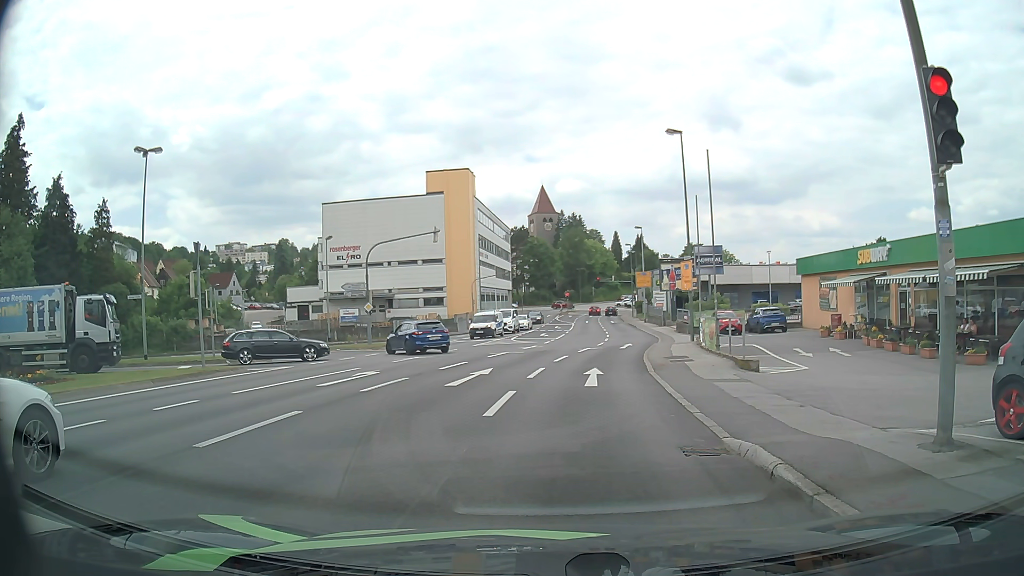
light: Day
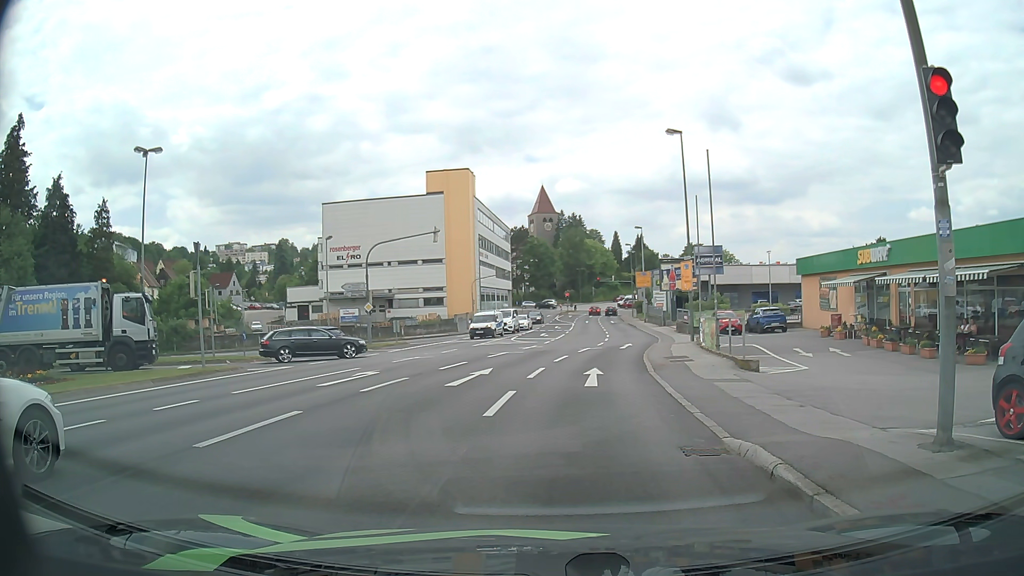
(0.0, 0.0) m; 0°
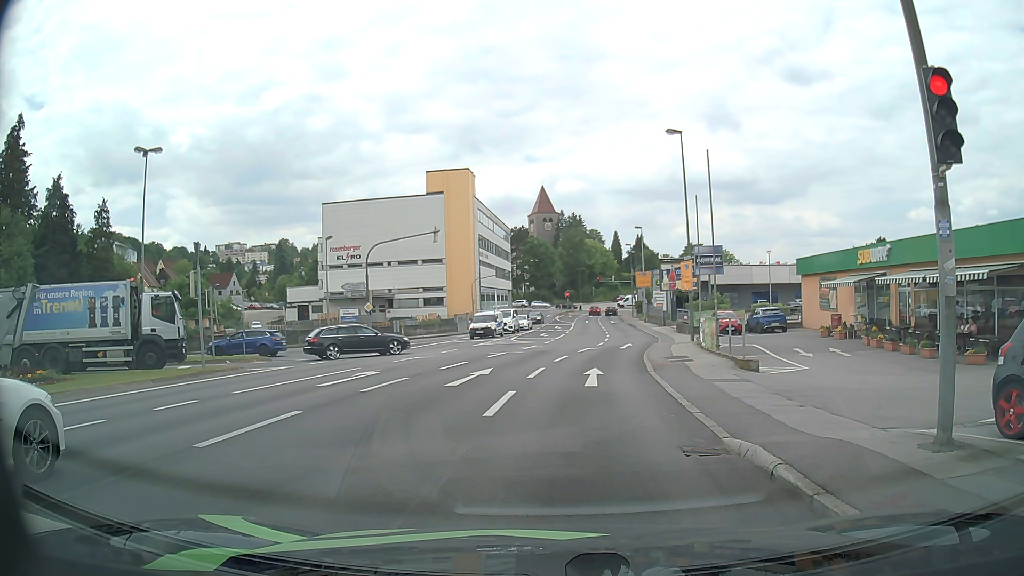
(0.0, 0.0) m; 0°
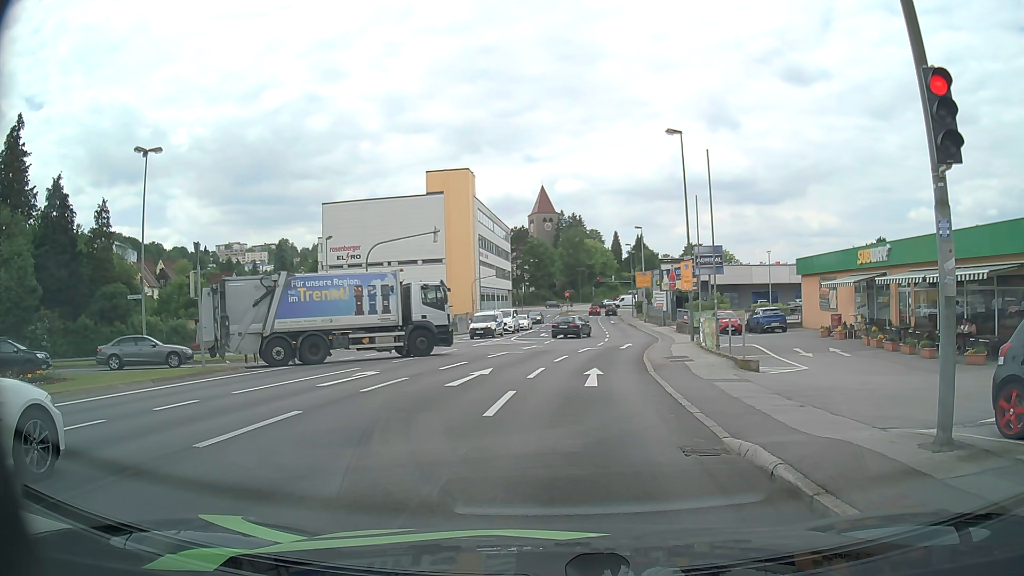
(0.0, 0.0) m; 0°
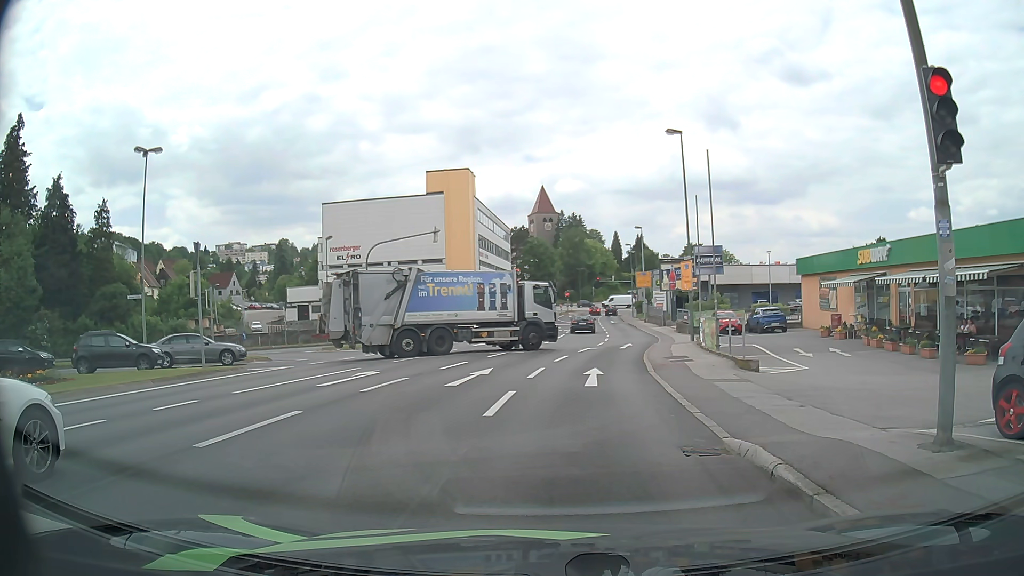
(0.0, 0.0) m; 0°
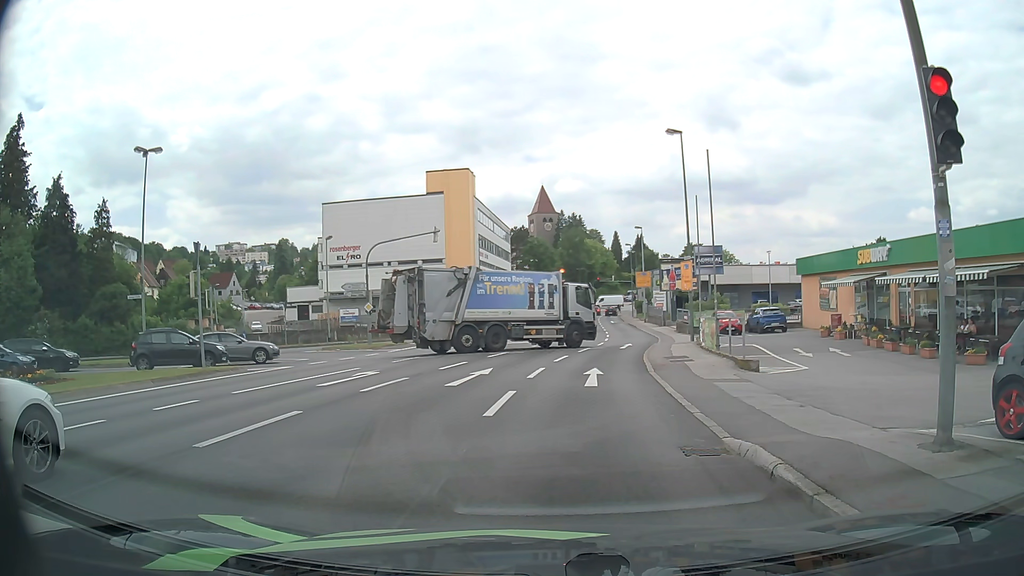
(0.0, 0.0) m; 0°
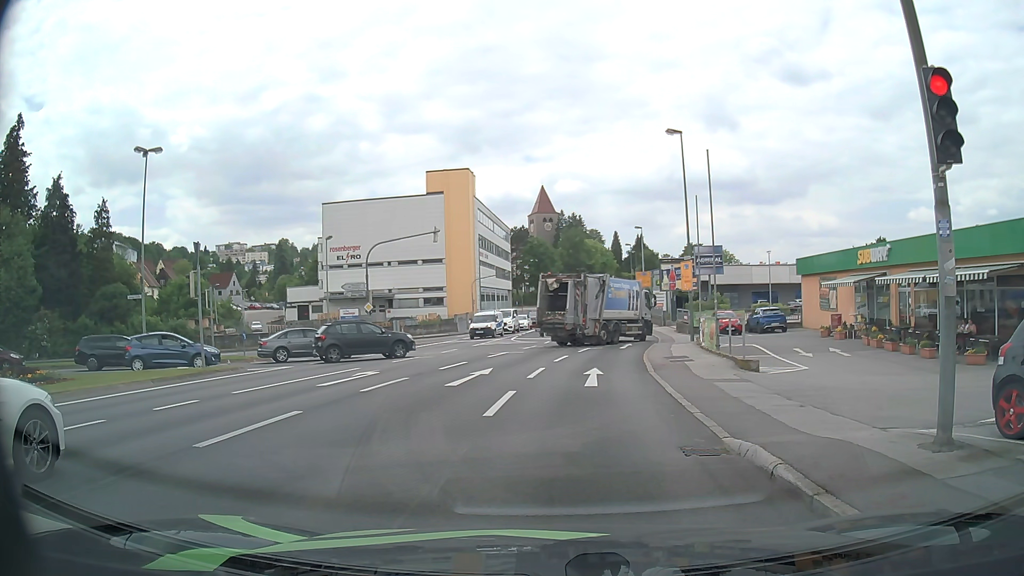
(0.0, 0.0) m; 0°
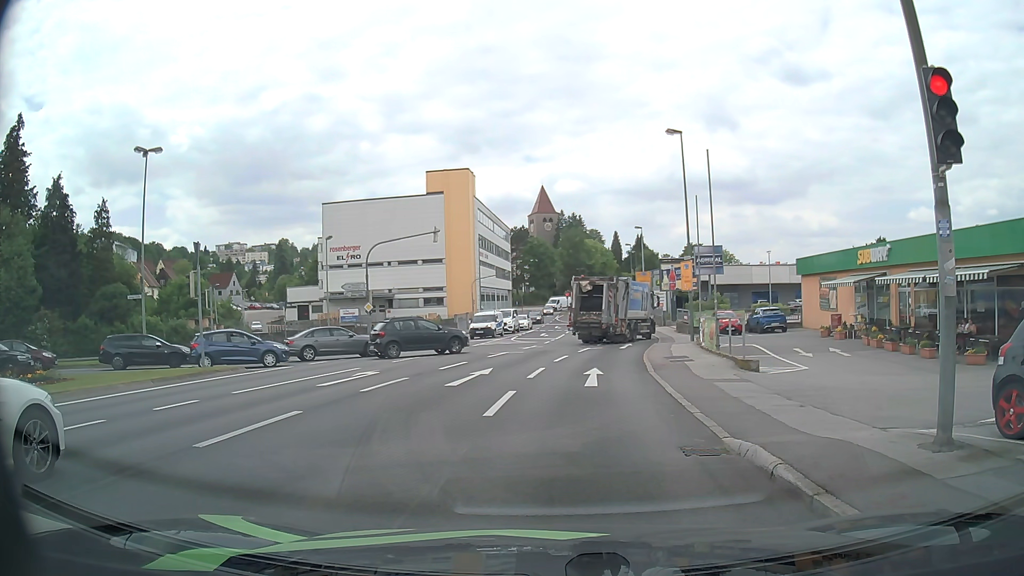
(0.0, 0.0) m; 0°
(+1, +10) (+2, +20) (+4, +30) (+6, +40) (+8, +49) (+9, +59) (+10, +69) (+11, +79) (+12, +89) (+13, +99) m
